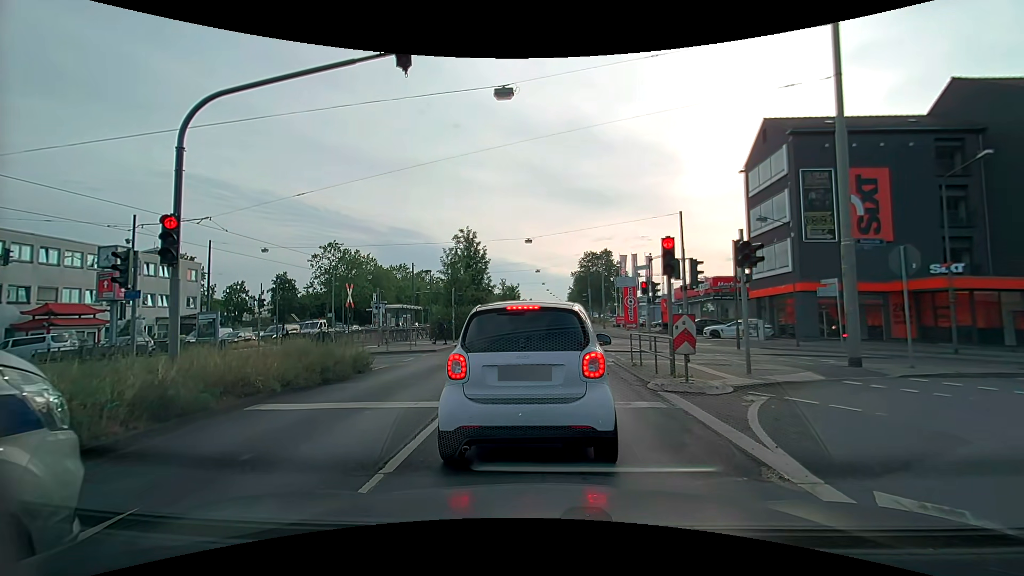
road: primary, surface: asphalt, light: Day
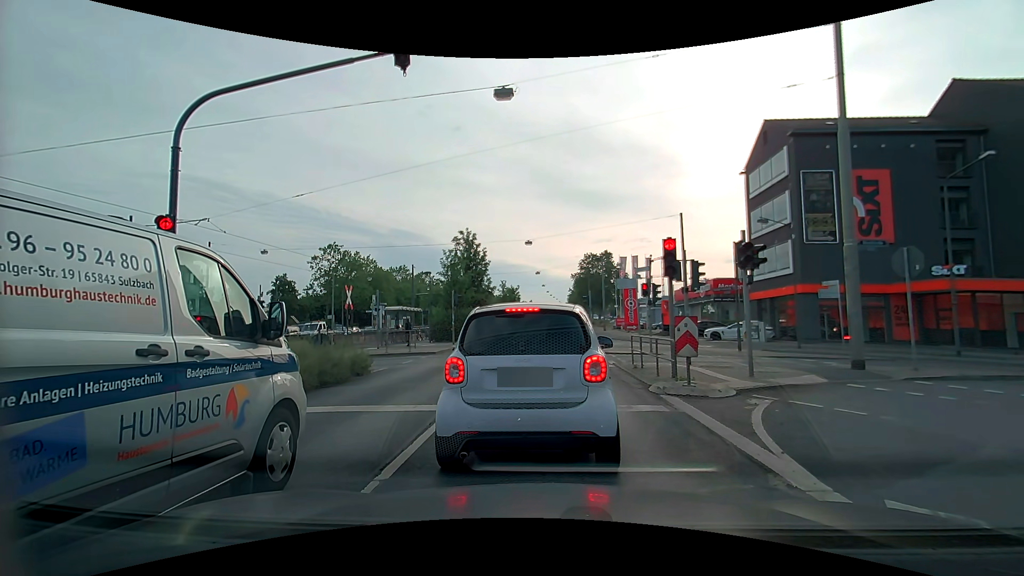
(0.0, +0.2) m; 0°
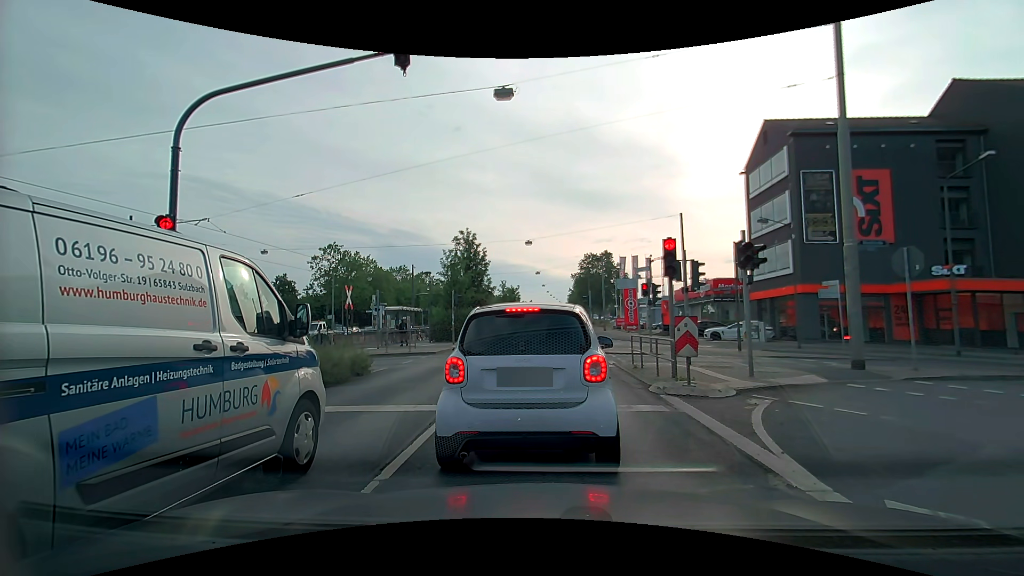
(0.0, 0.0) m; 0°
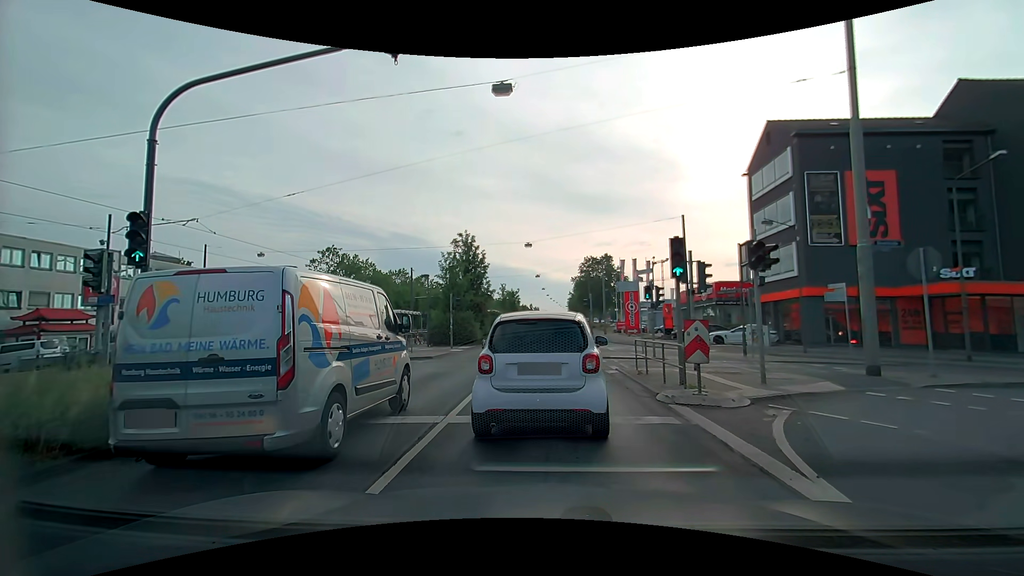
(0.0, +0.7) m; 0°
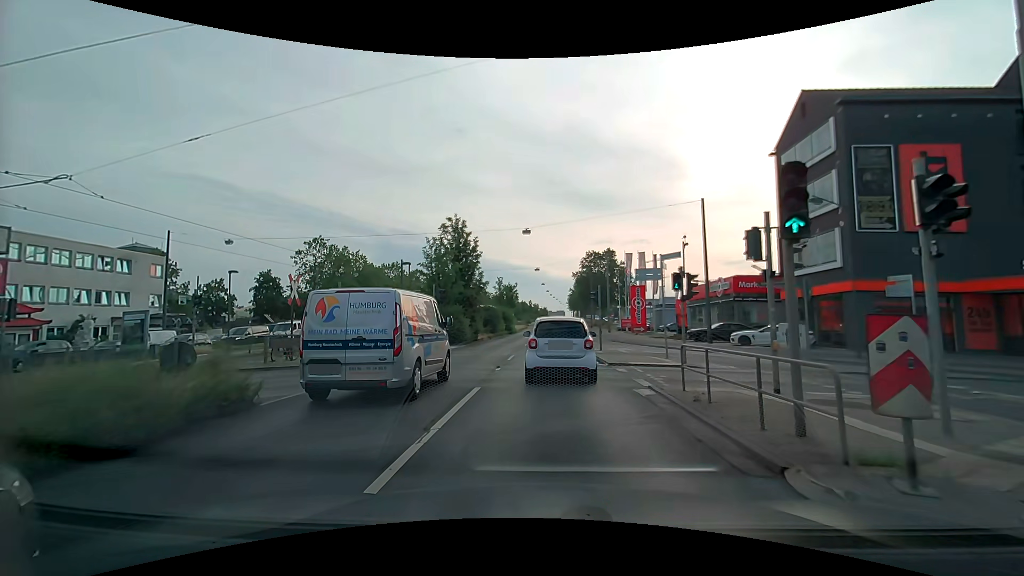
(+0.1, +5.3) m; 0°
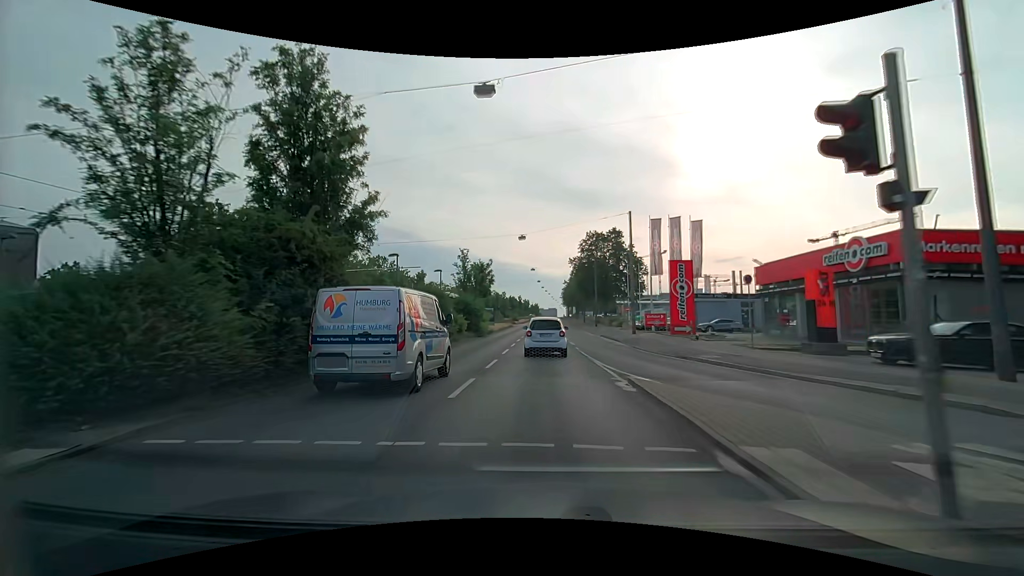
(+0.4, +24.2) m; +1°
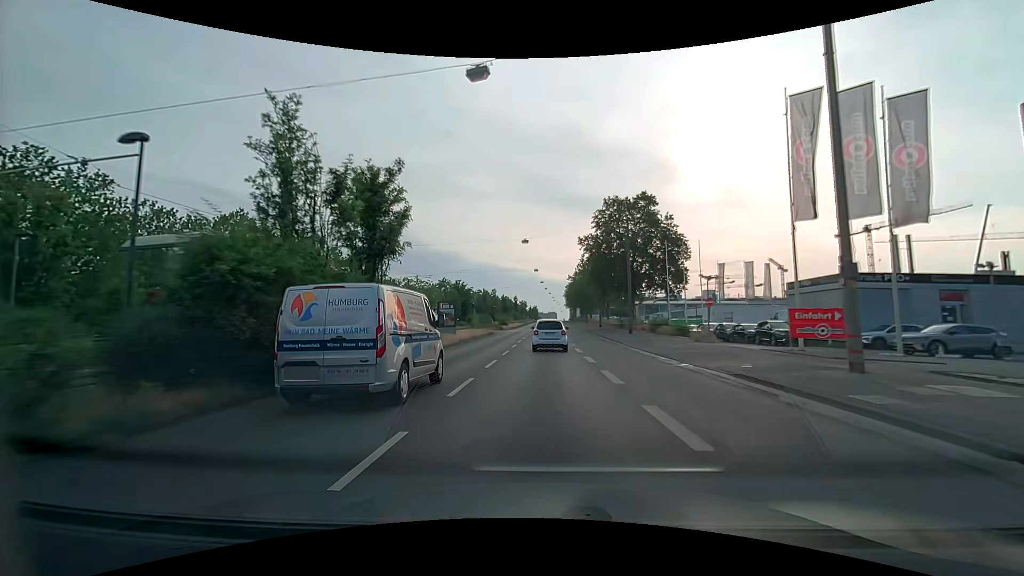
(0.0, +30.1) m; 0°
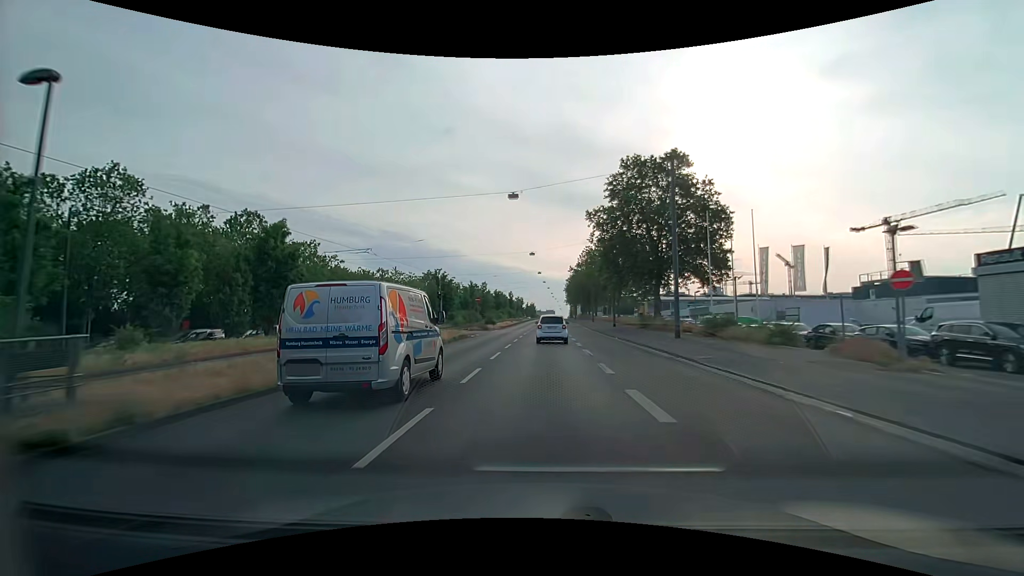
(+0.1, +16.5) m; 0°
(0, +10) (0, +20) (0, +30) (+1, +40) (+1, +50) (+1, +60) (+1, +70) (+2, +80) (+2, +90) (+2, +100) m
